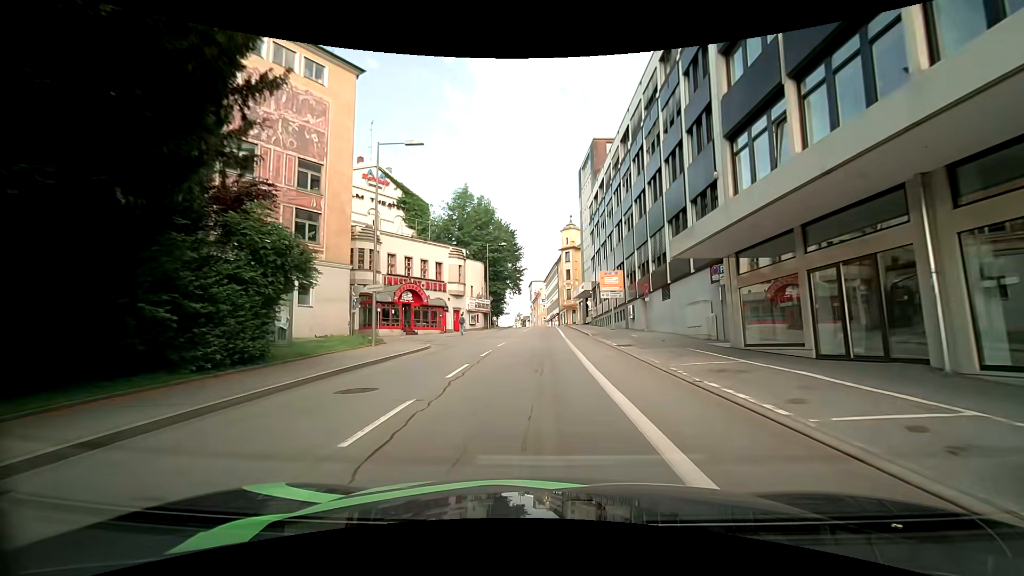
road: tertiary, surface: asphalt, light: Day
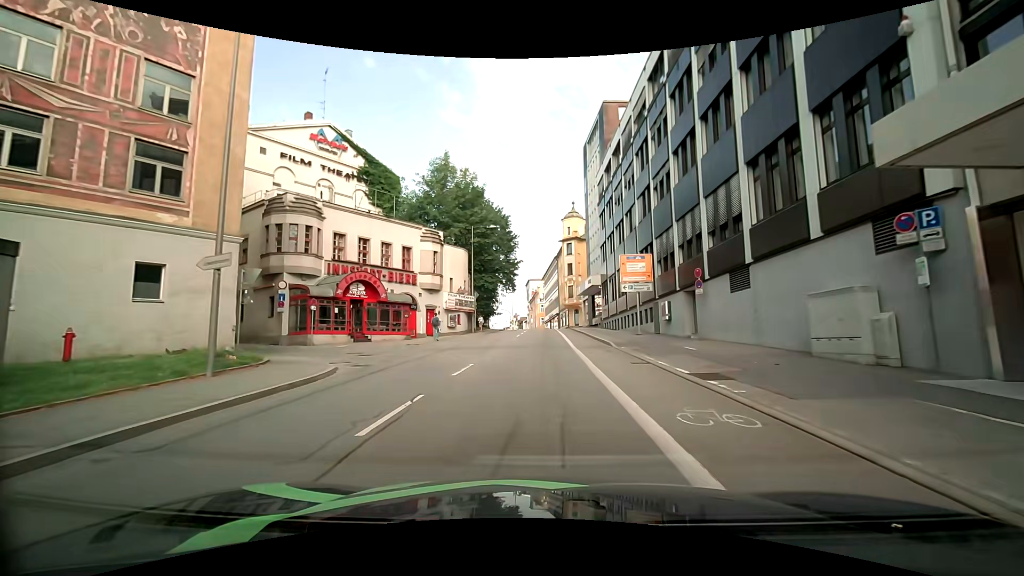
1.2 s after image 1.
(-0.2, +11.7) m; 0°
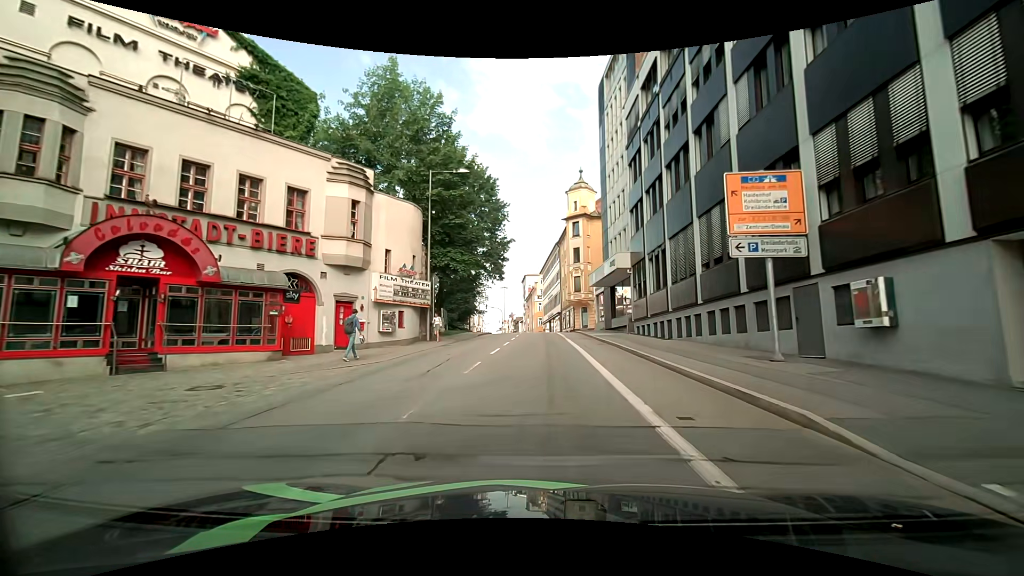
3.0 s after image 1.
(-0.2, +17.8) m; 0°
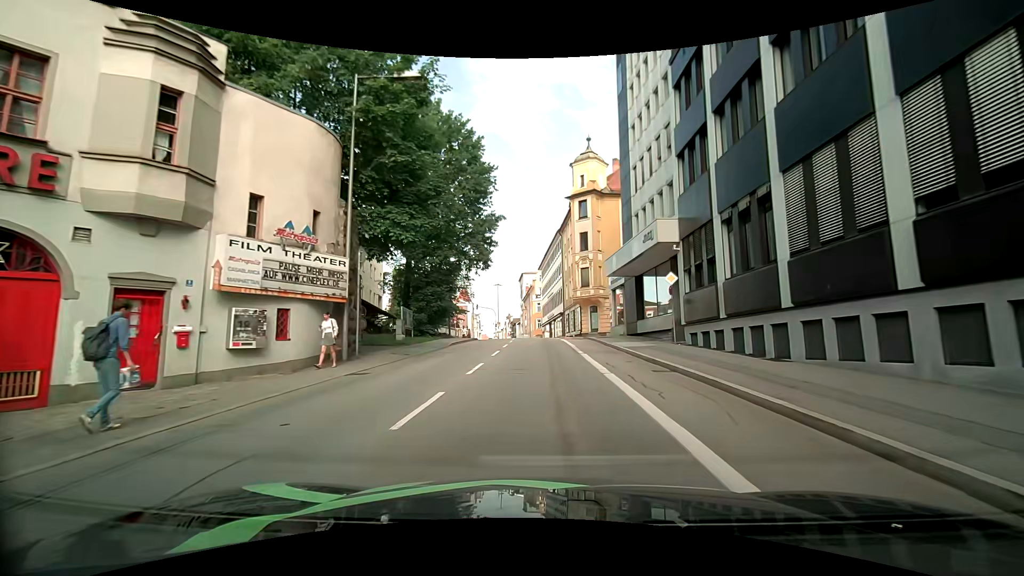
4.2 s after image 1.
(-0.2, +12.0) m; 0°
